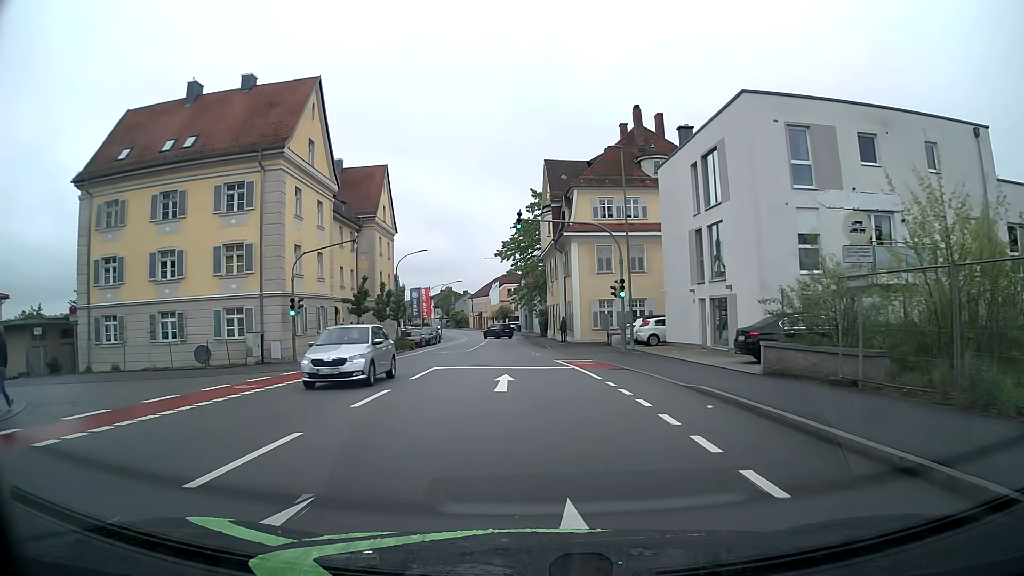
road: tertiary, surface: asphalt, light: Day
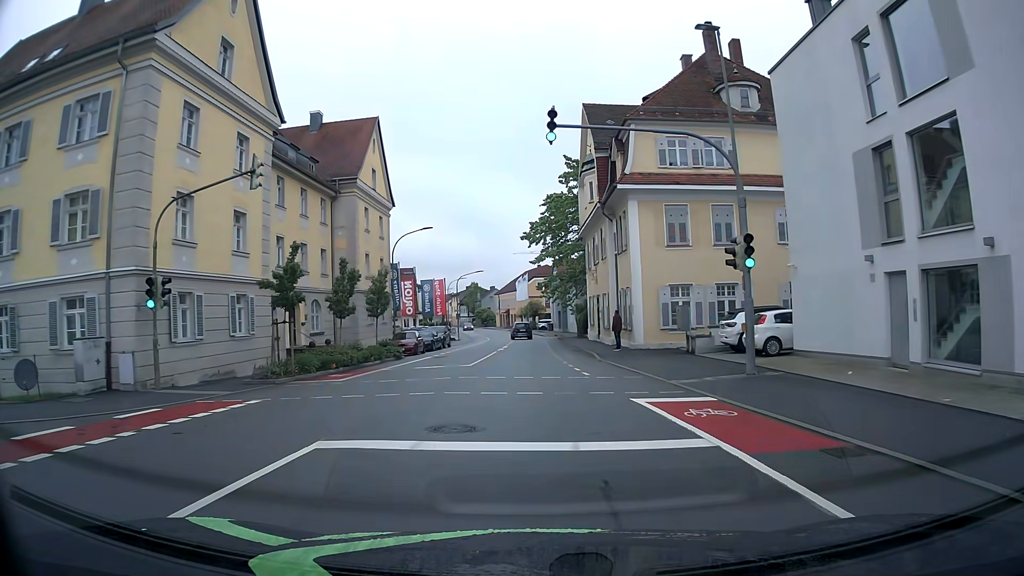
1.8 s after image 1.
(-0.2, +14.5) m; -2°
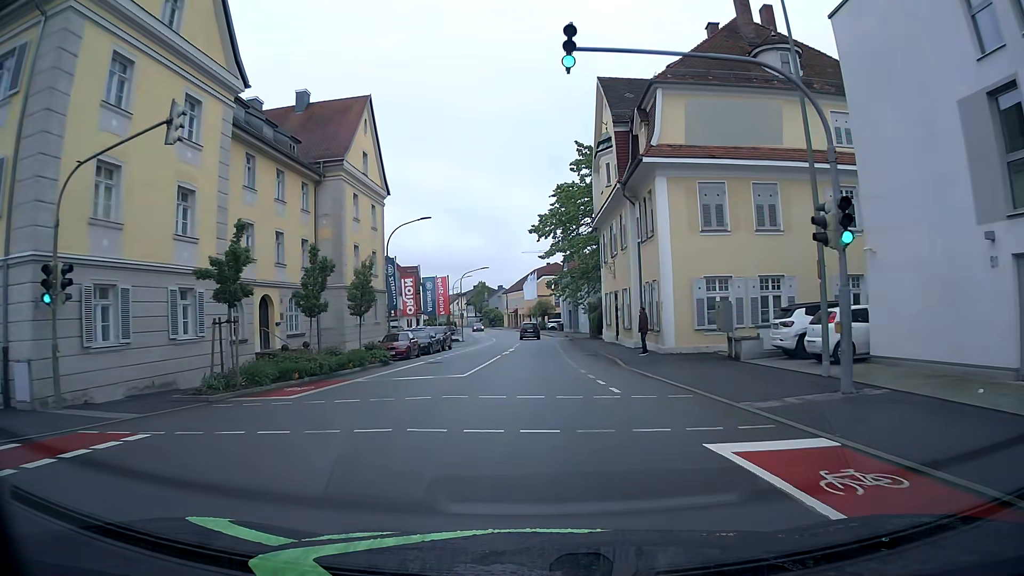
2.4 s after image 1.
(0.0, +4.8) m; -1°
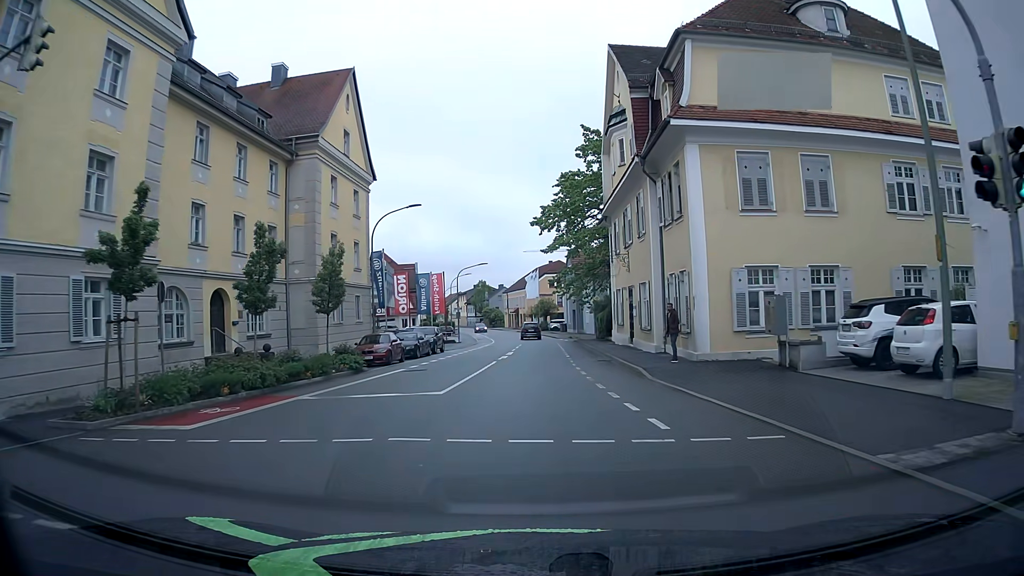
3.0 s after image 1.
(0.0, +4.8) m; +1°
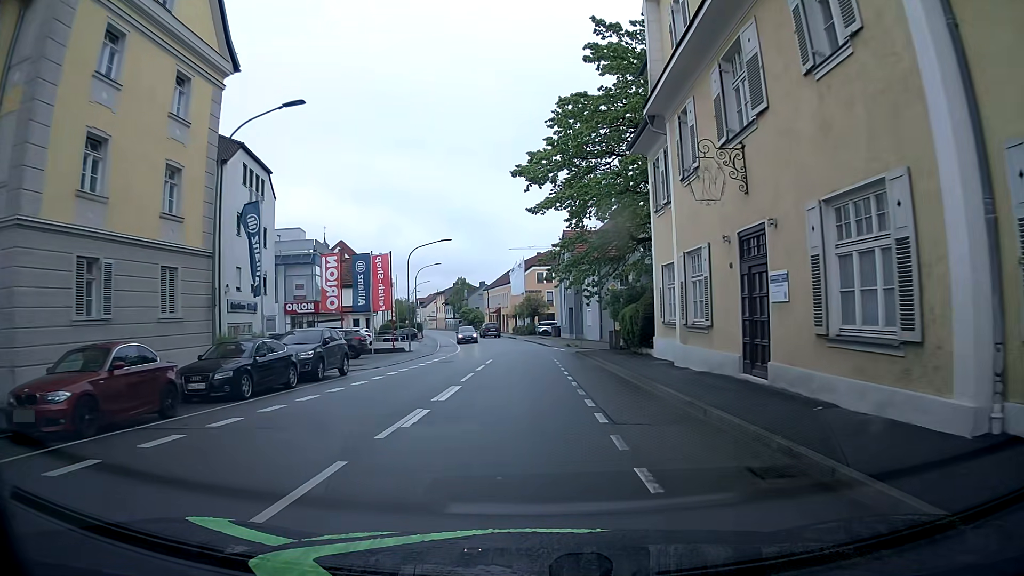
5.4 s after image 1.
(-0.1, +19.6) m; 0°
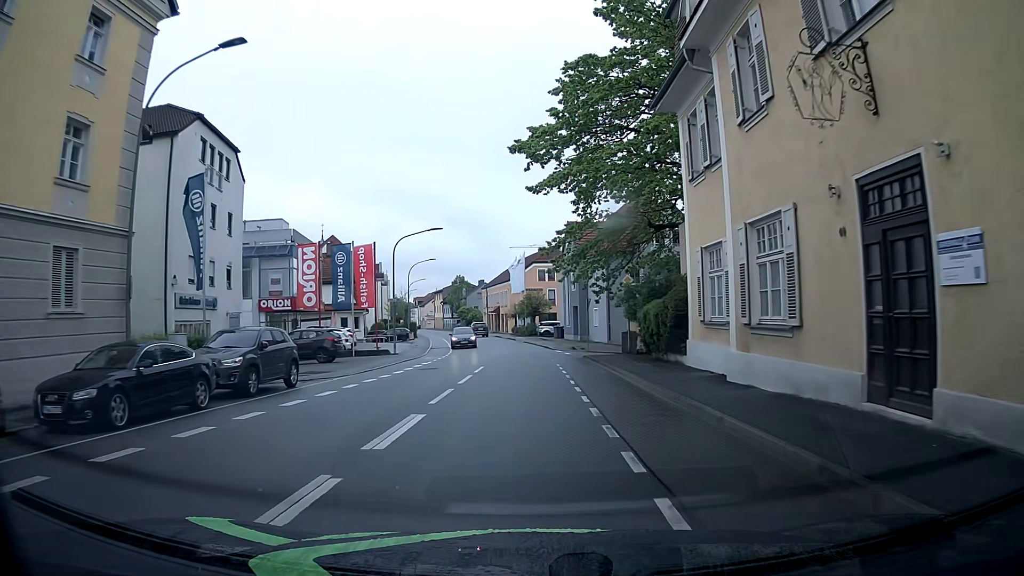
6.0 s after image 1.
(0.0, +5.3) m; +1°
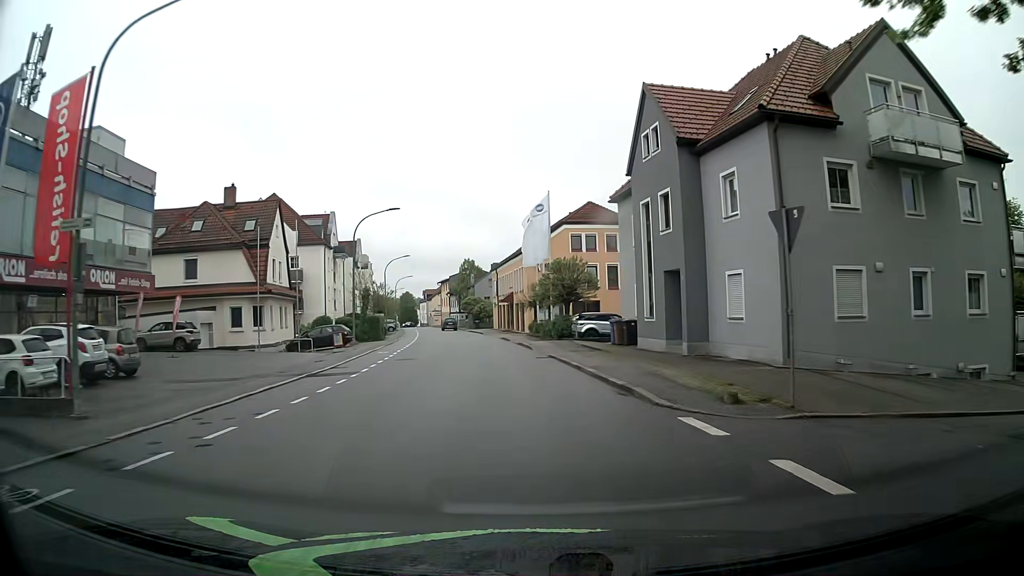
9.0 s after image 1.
(-0.5, +31.8) m; -2°
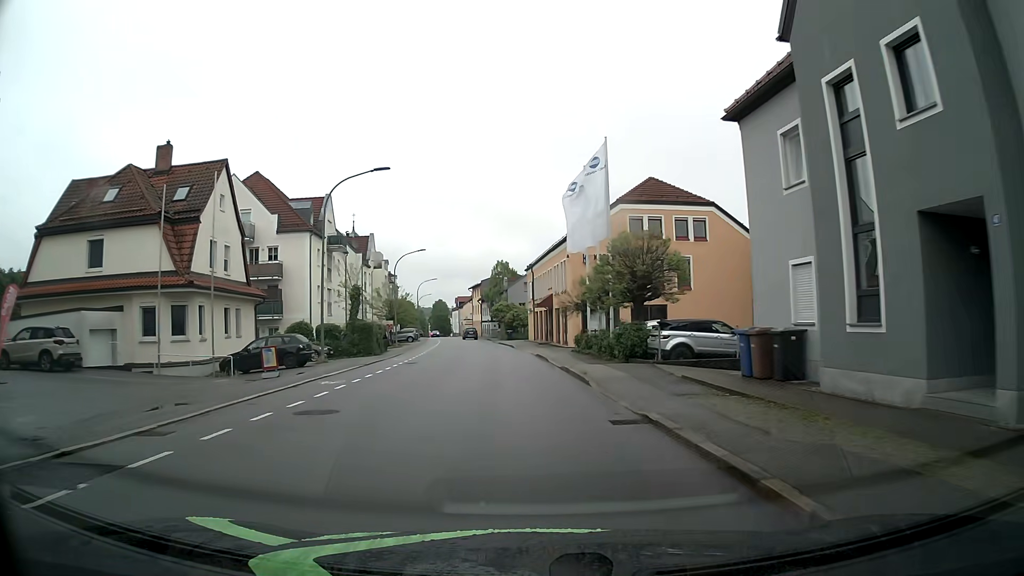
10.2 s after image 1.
(-0.4, +14.2) m; -4°
(0, +10) (-1, +20) (-1, +30) (-2, +40) (-3, +50) (-4, +60) (-5, +70) (-6, +80) (-7, +90) (-9, +100) m
